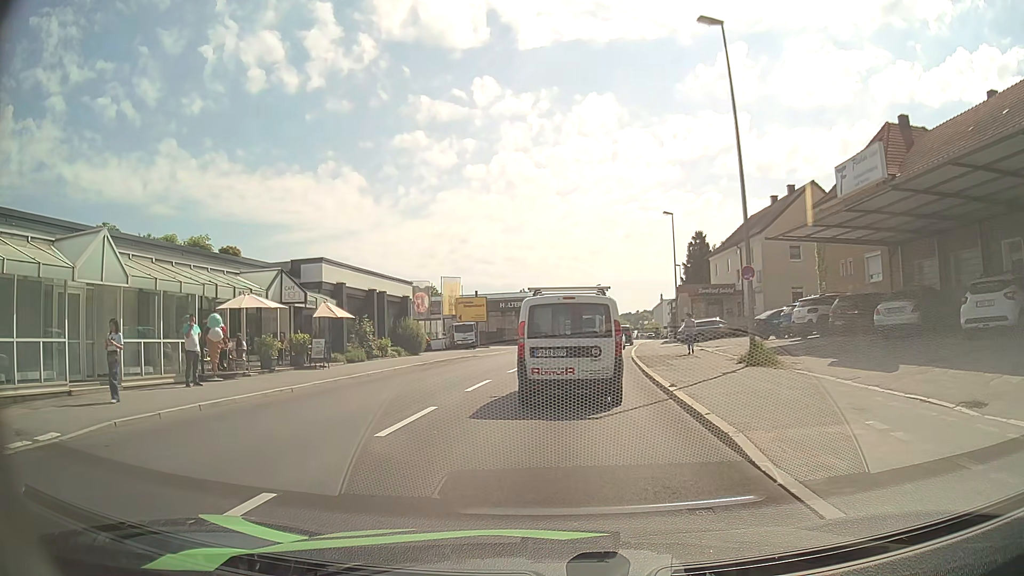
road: tertiary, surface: asphalt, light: Day
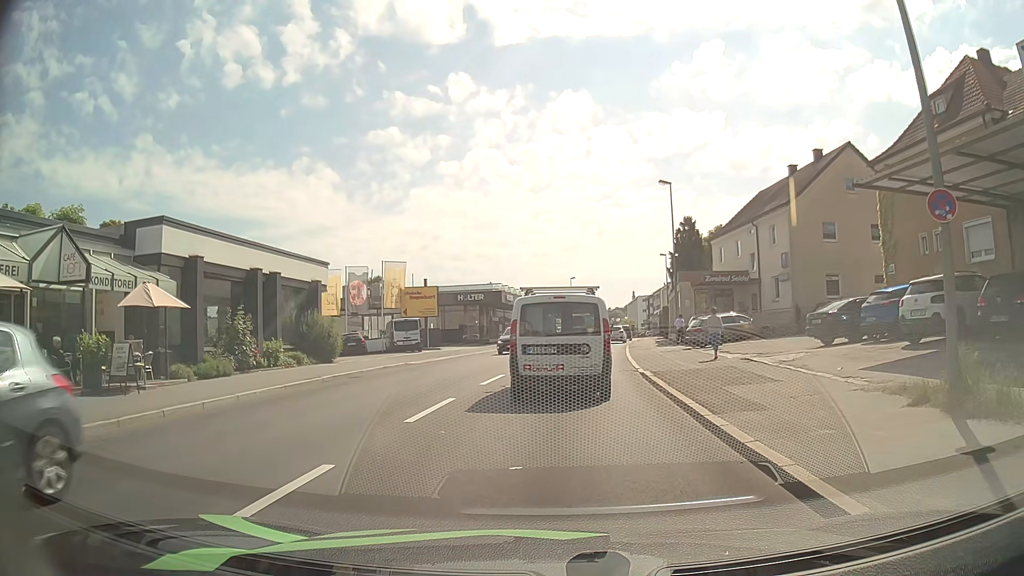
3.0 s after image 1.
(+0.4, +10.9) m; +3°
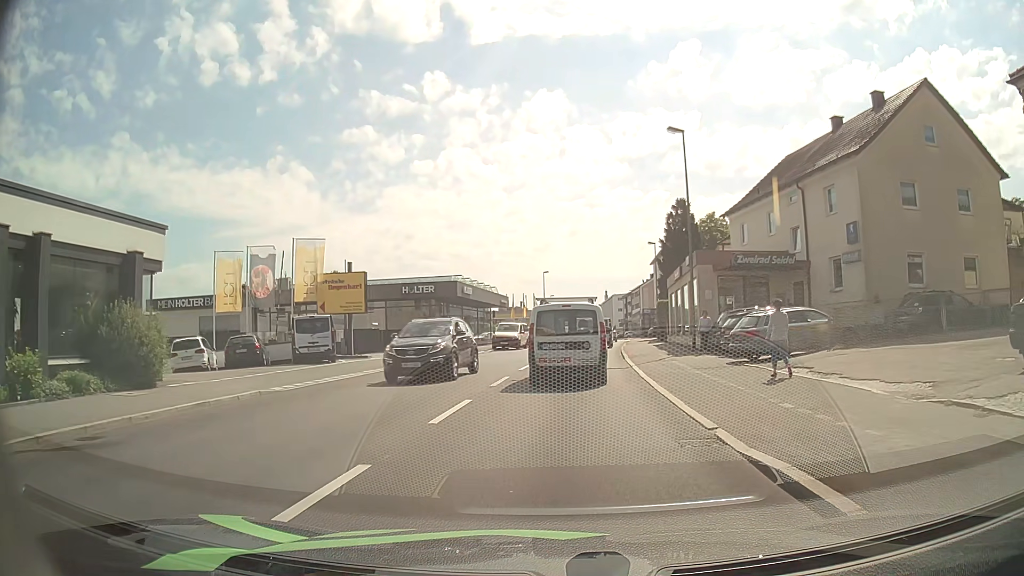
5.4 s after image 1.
(+0.3, +12.1) m; +3°
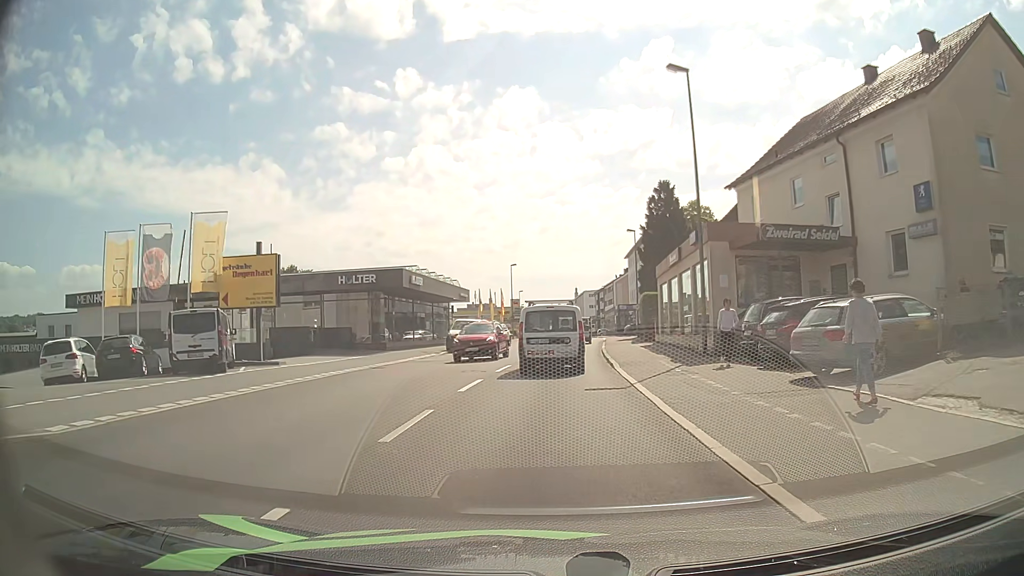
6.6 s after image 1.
(+0.1, +7.7) m; +2°
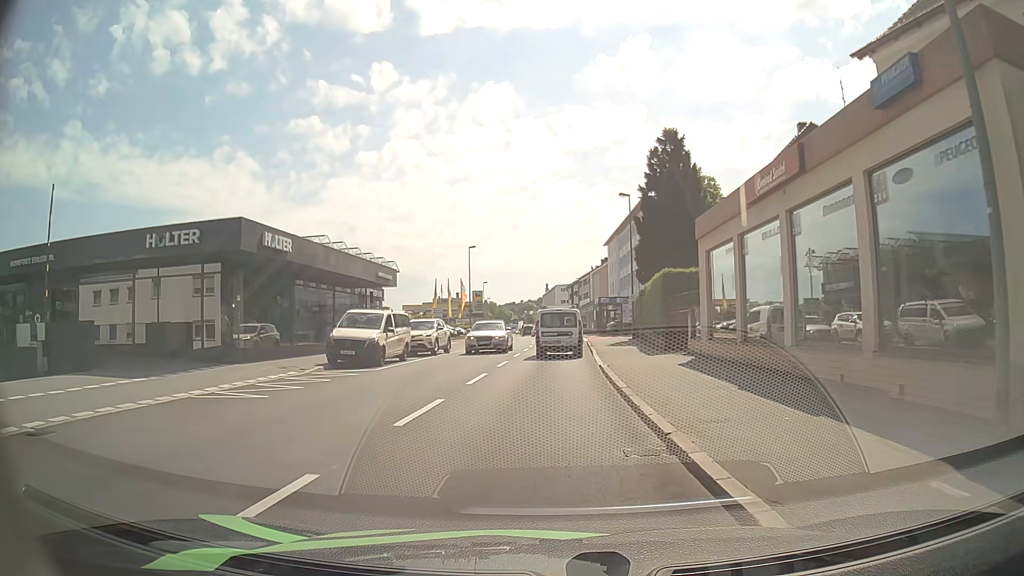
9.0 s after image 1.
(+0.4, +16.9) m; +2°
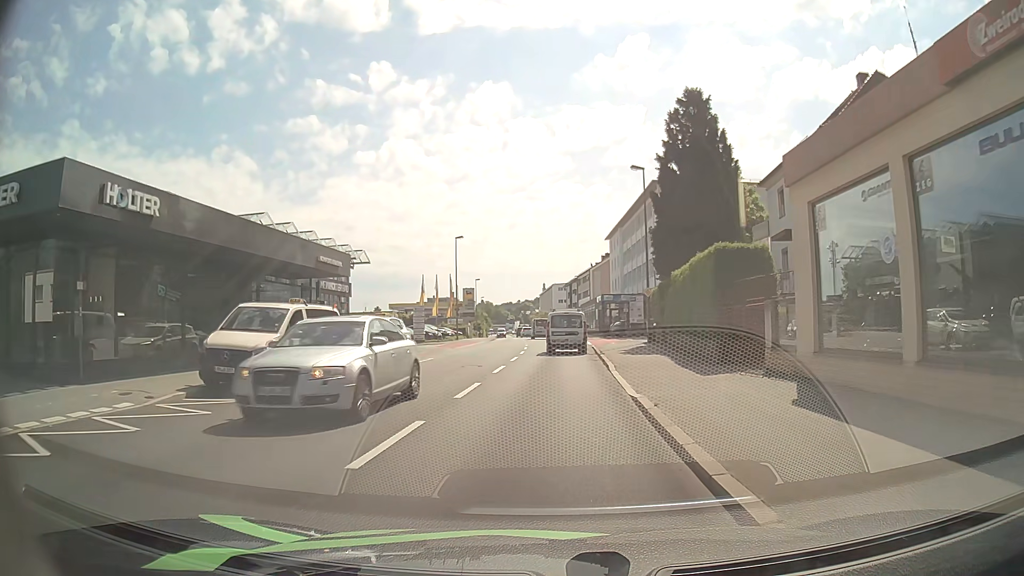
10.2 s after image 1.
(0.0, +8.6) m; 0°
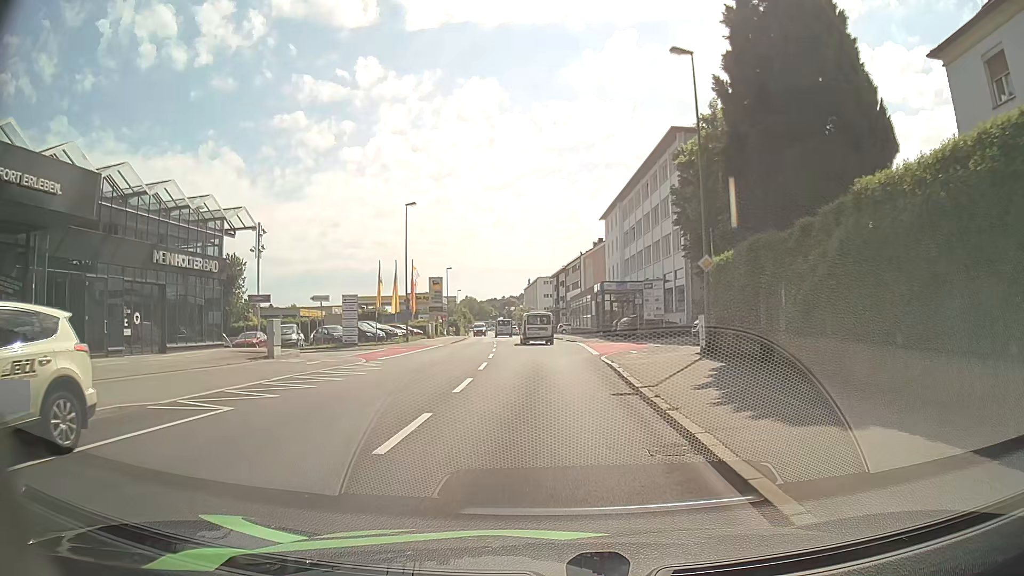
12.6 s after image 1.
(+0.1, +17.4) m; +1°
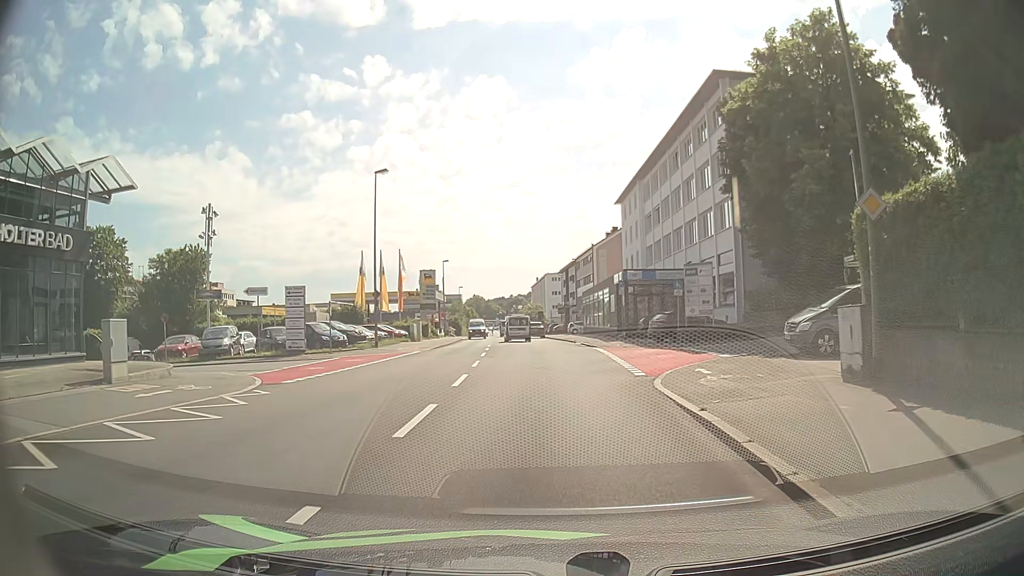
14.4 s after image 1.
(0.0, +10.9) m; -1°
